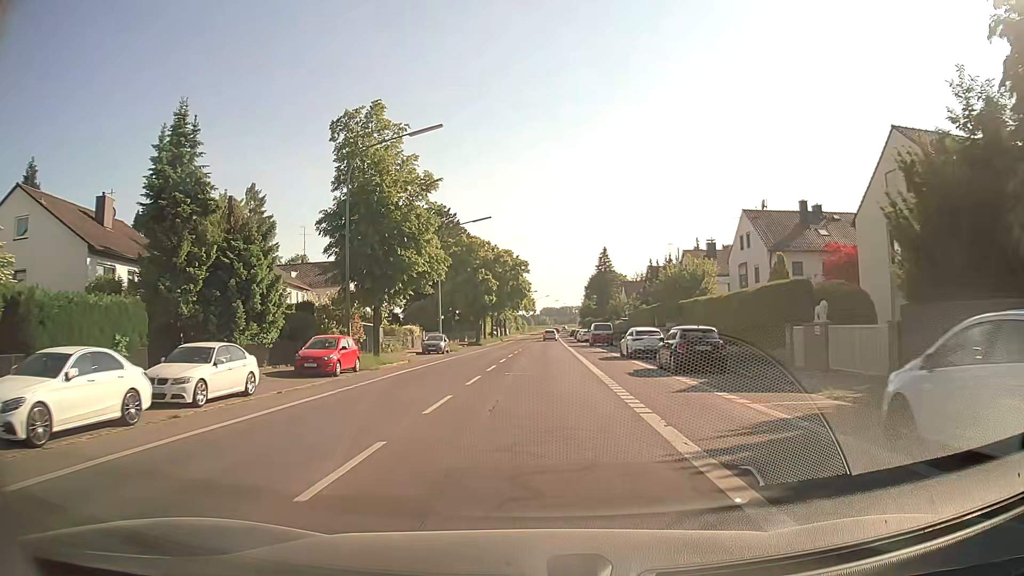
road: secondary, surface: asphalt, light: Day
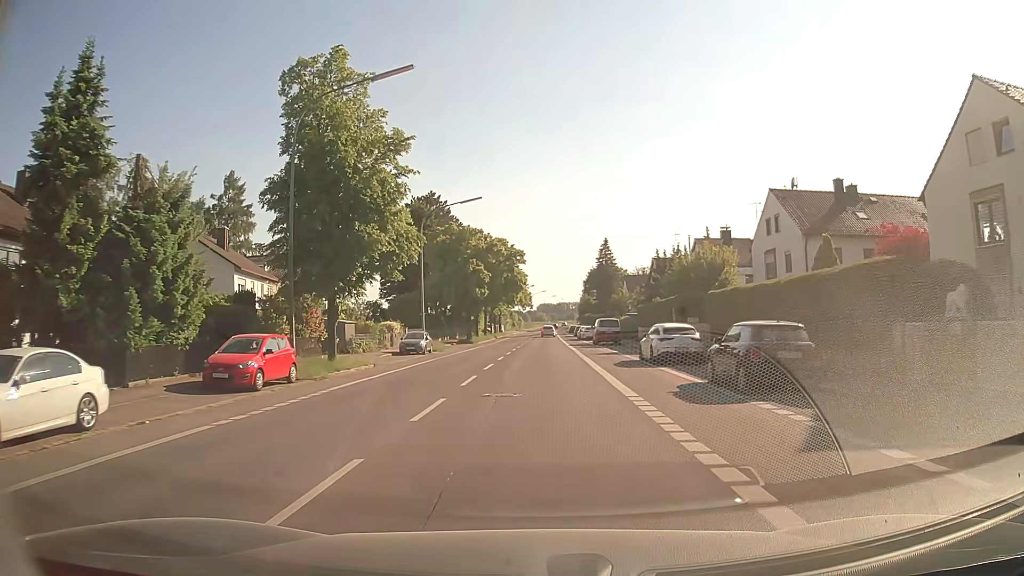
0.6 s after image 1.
(0.0, +7.3) m; +1°
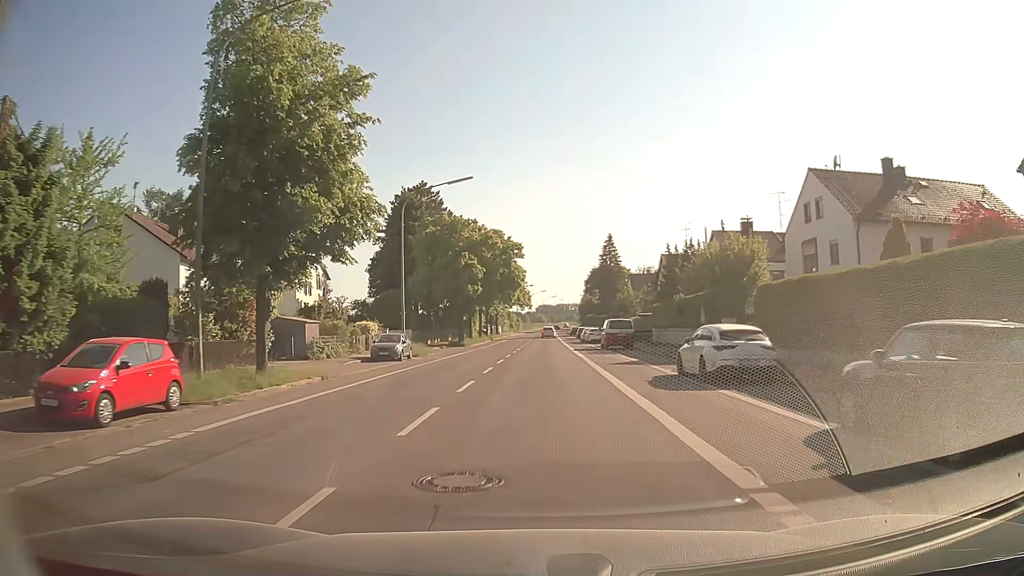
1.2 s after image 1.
(0.0, +7.3) m; 0°
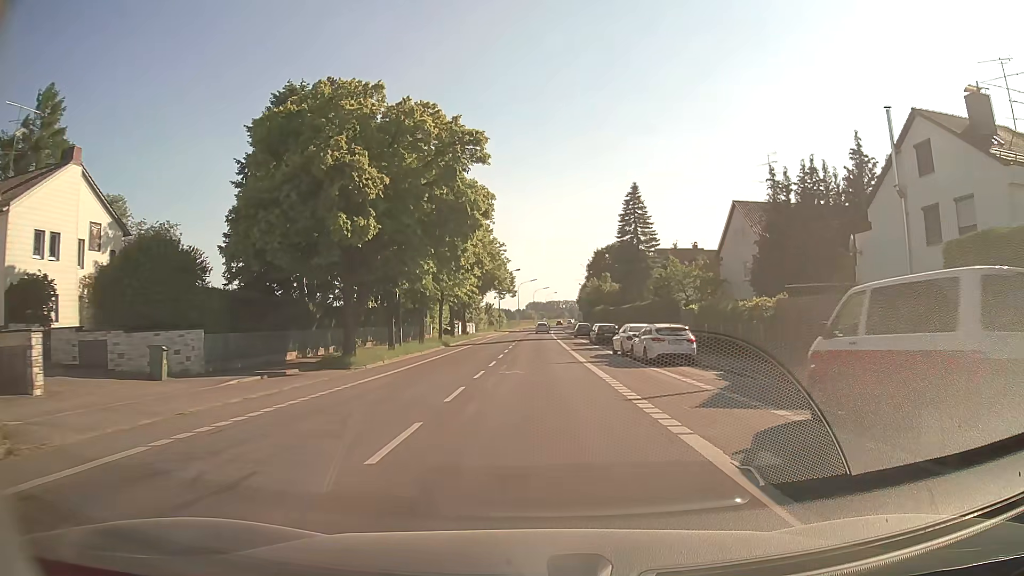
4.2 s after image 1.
(+0.4, +37.7) m; +1°
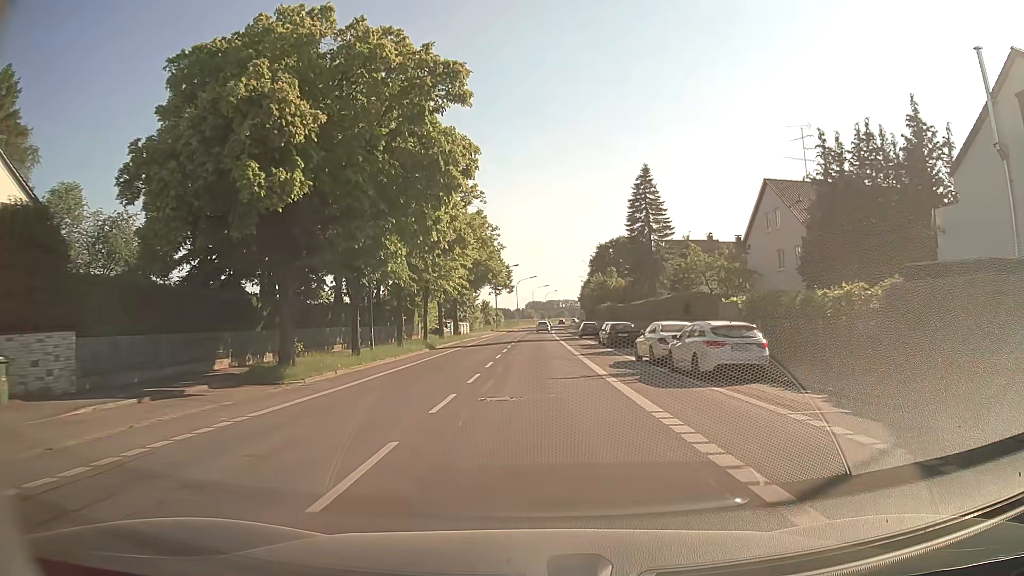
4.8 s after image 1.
(0.0, +7.8) m; 0°
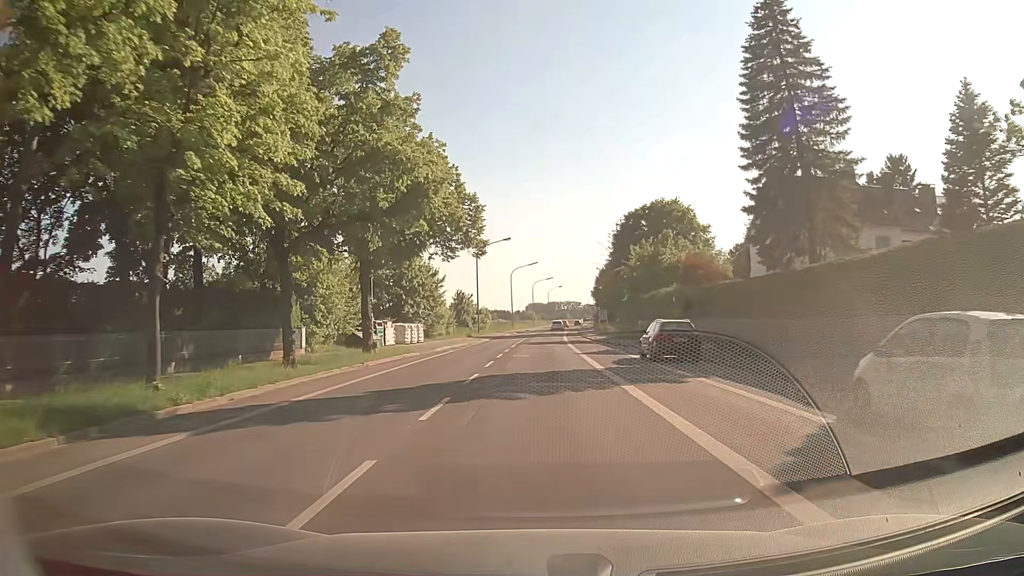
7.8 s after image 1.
(0.0, +36.8) m; 0°
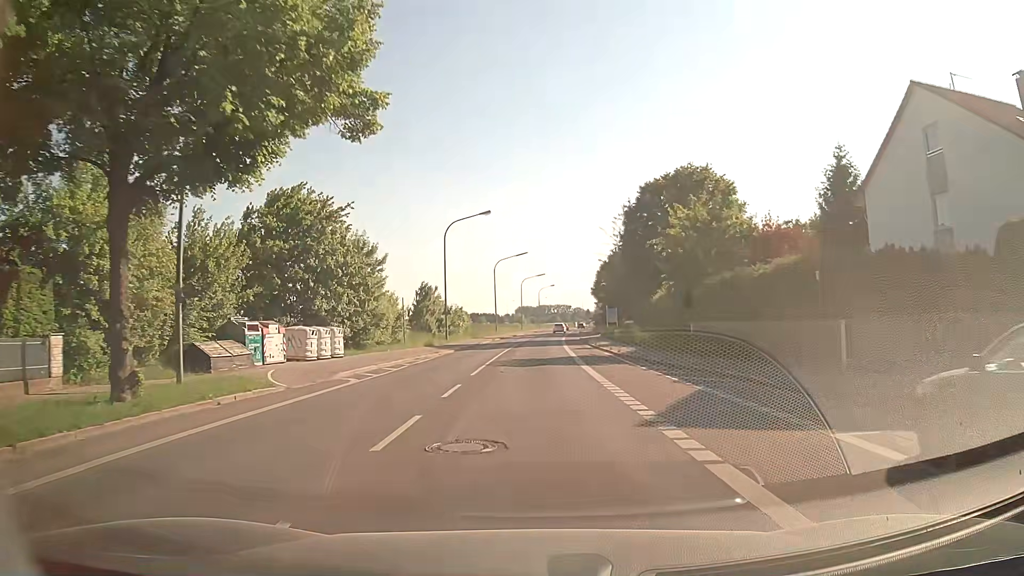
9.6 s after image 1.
(+0.1, +20.1) m; +1°
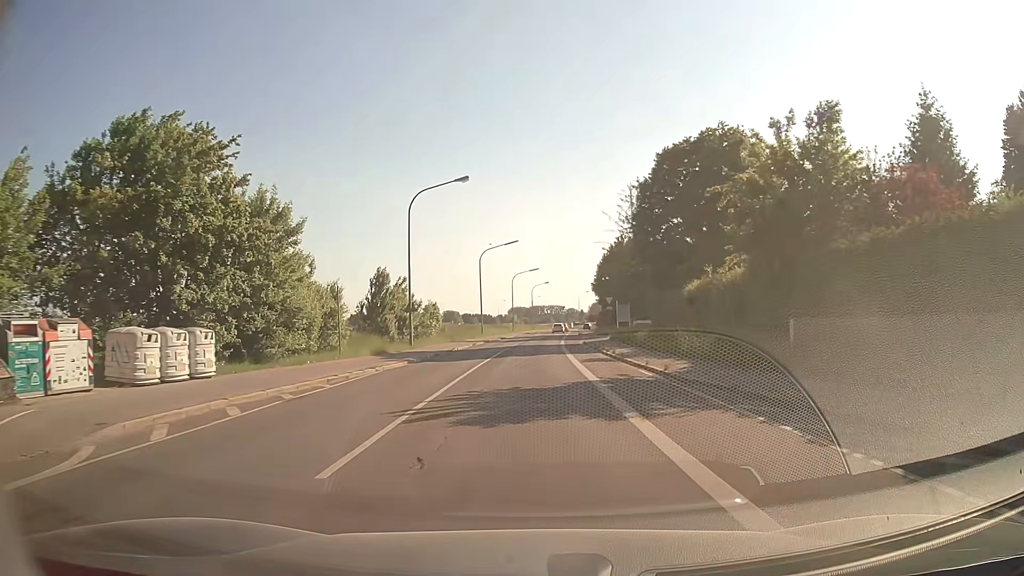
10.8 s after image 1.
(+0.1, +13.4) m; +1°
(0, +10) (0, +20) (0, +30) (0, +40) (0, +50) (+1, +60) (+1, +70) (+2, +80) (+2, +90) (+3, +100) m
